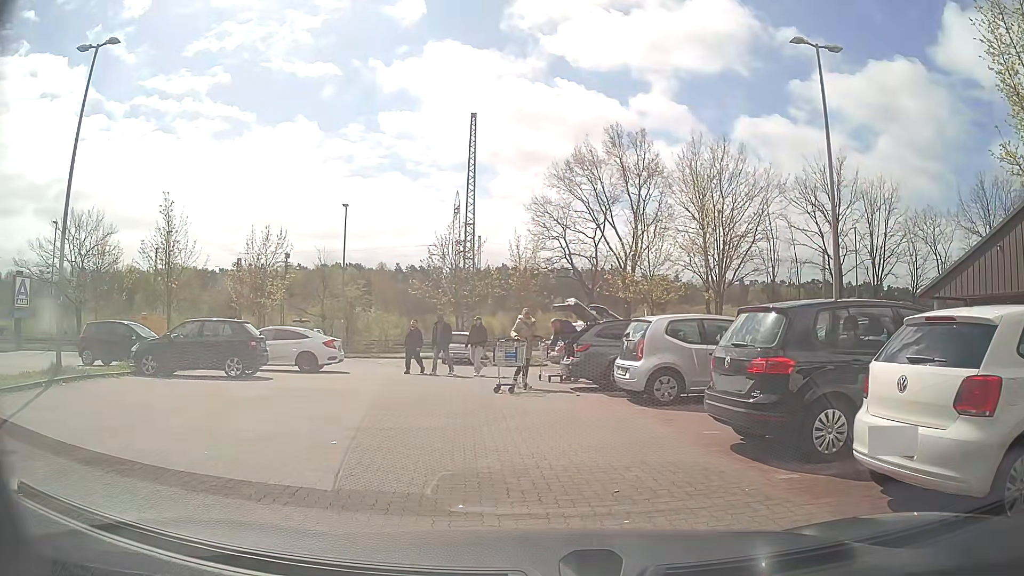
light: Day
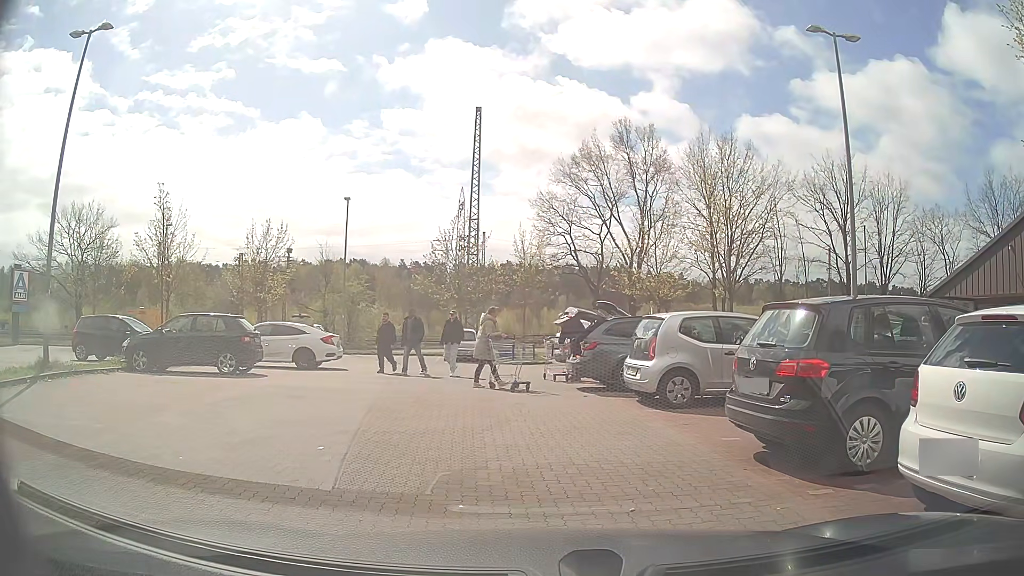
(0.0, +0.6) m; 0°
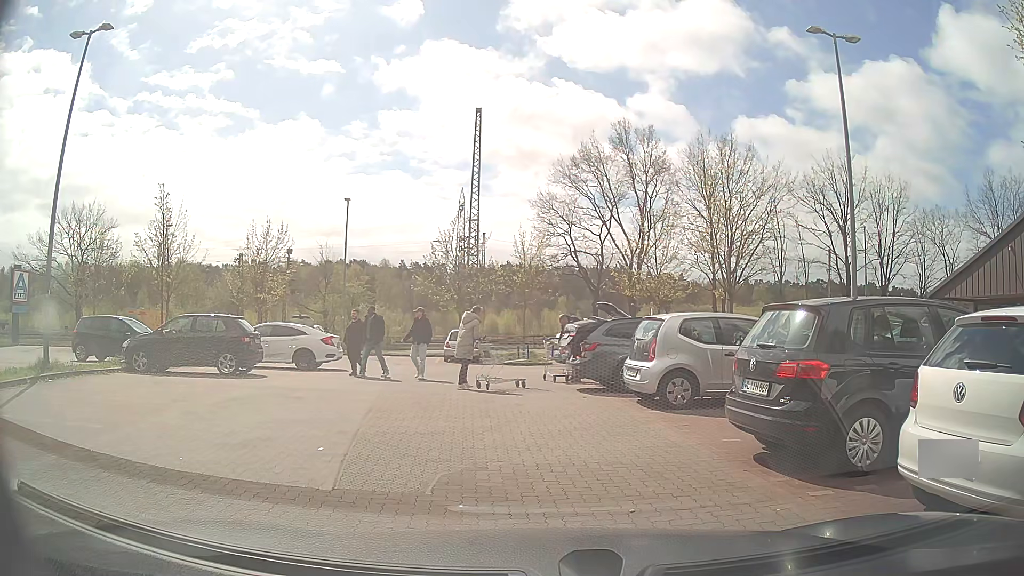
(0.0, +0.1) m; 0°
